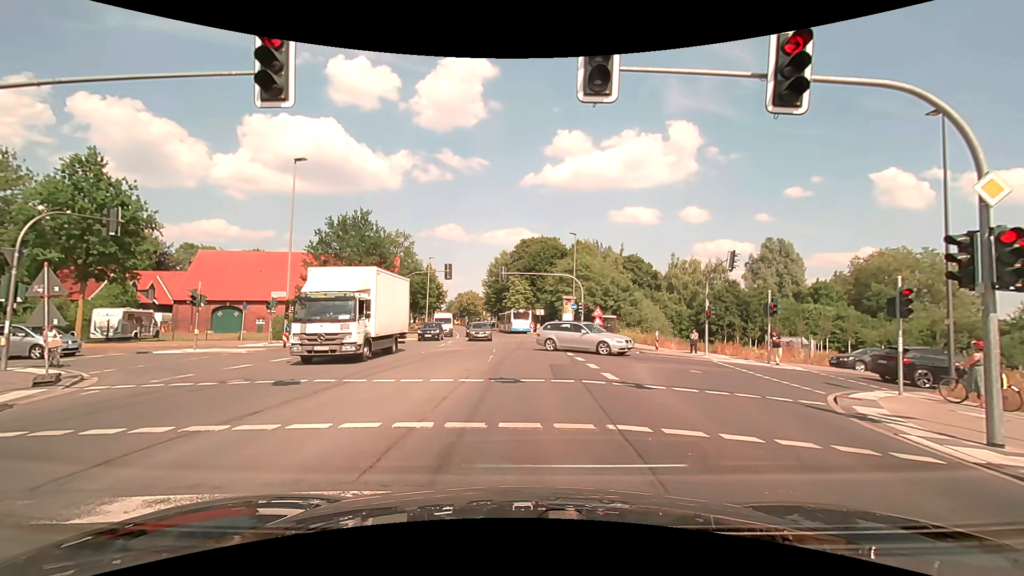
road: secondary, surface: asphalt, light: Day
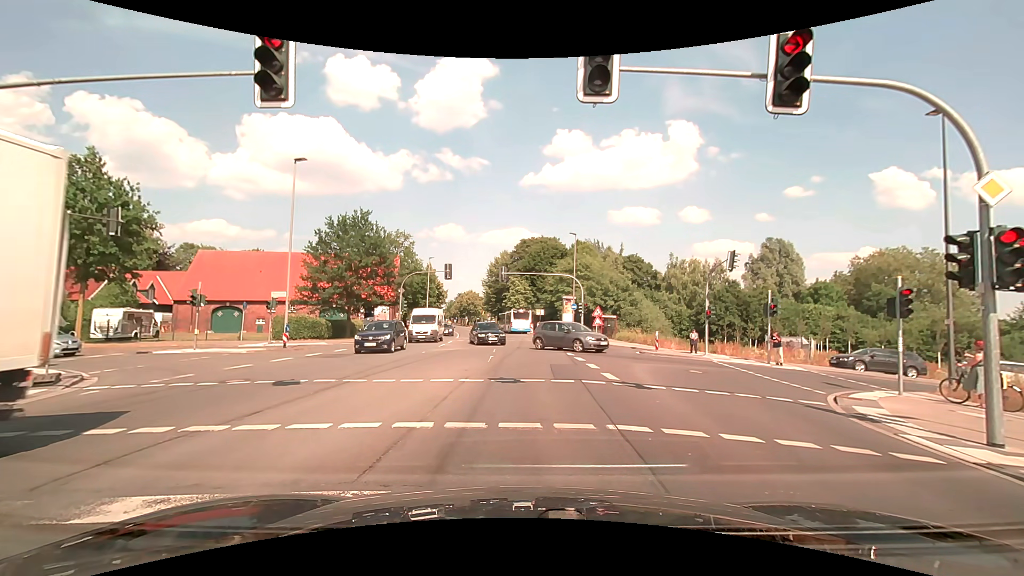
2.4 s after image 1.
(0.0, 0.0) m; 0°
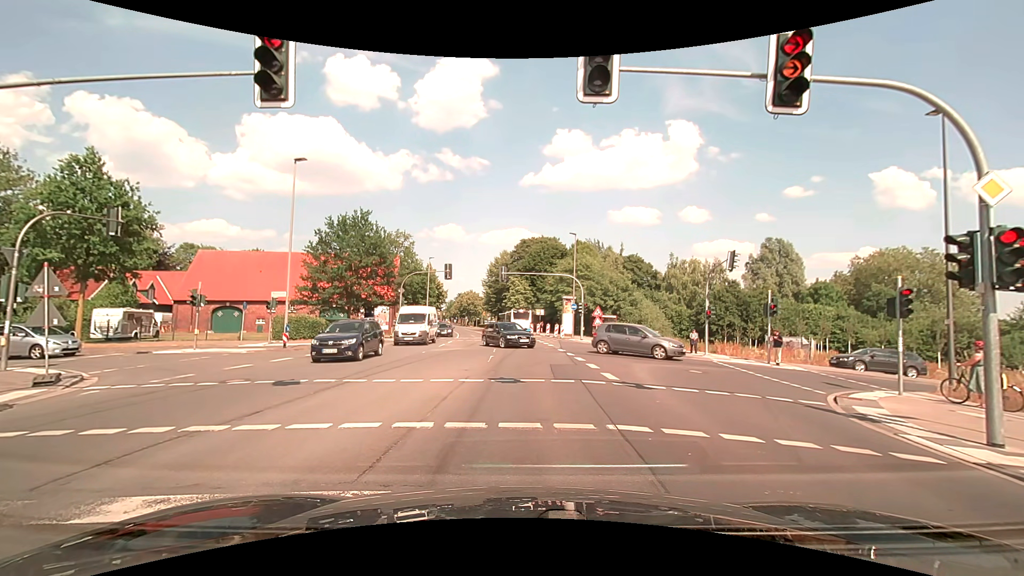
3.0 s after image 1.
(0.0, 0.0) m; 0°
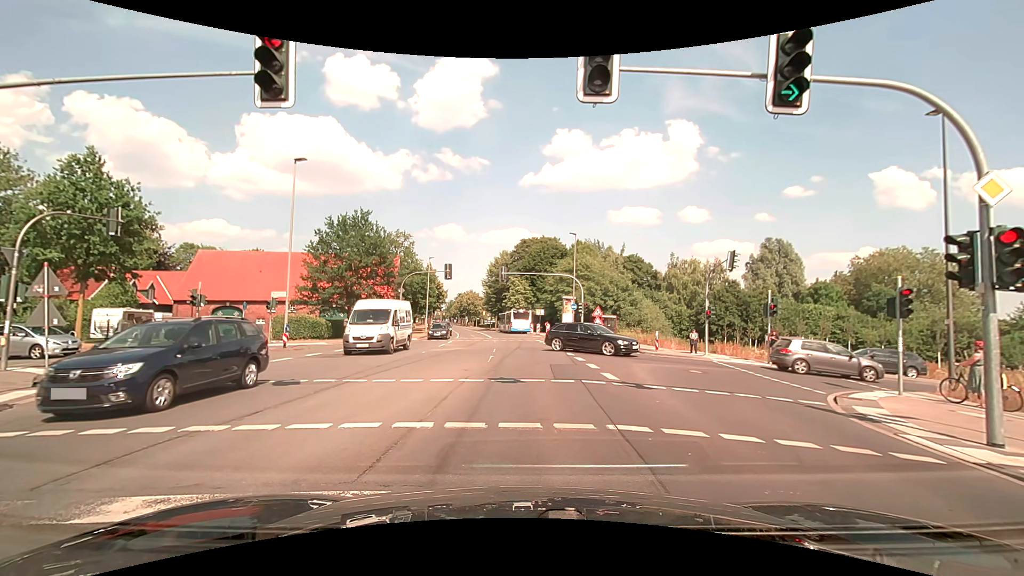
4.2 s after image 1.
(0.0, 0.0) m; 0°
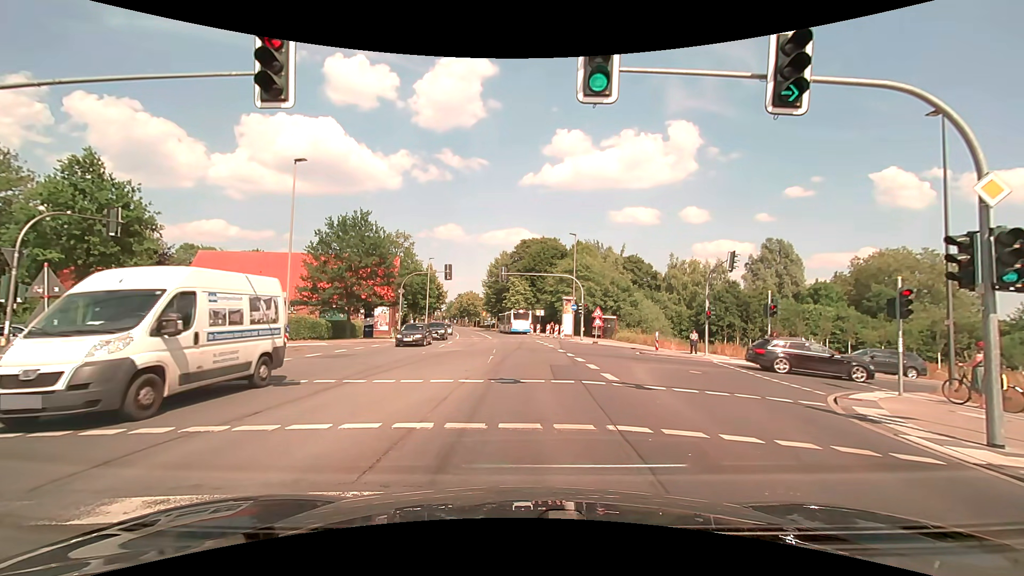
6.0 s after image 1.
(0.0, 0.0) m; 0°
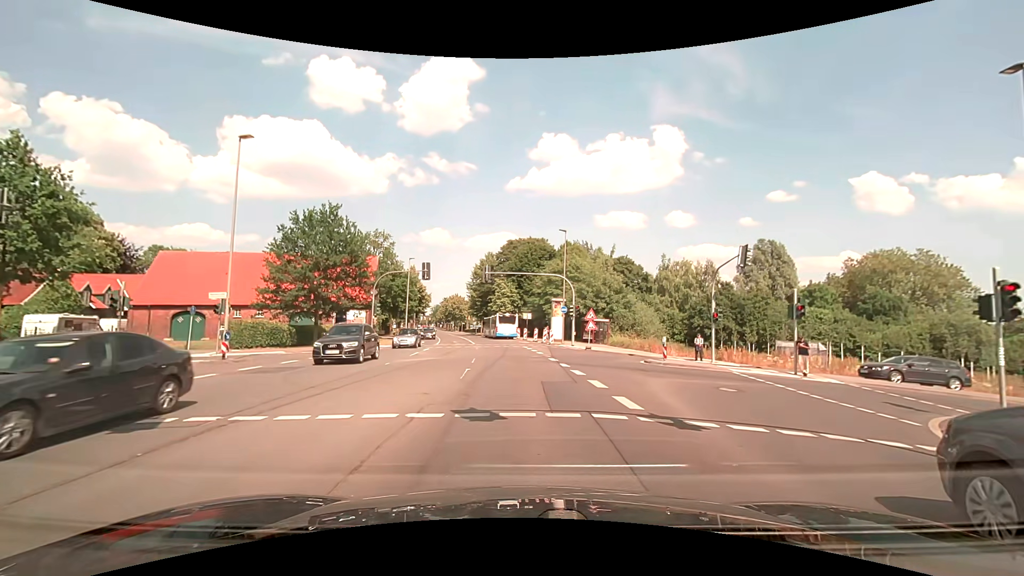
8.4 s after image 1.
(0.0, +4.3) m; +1°
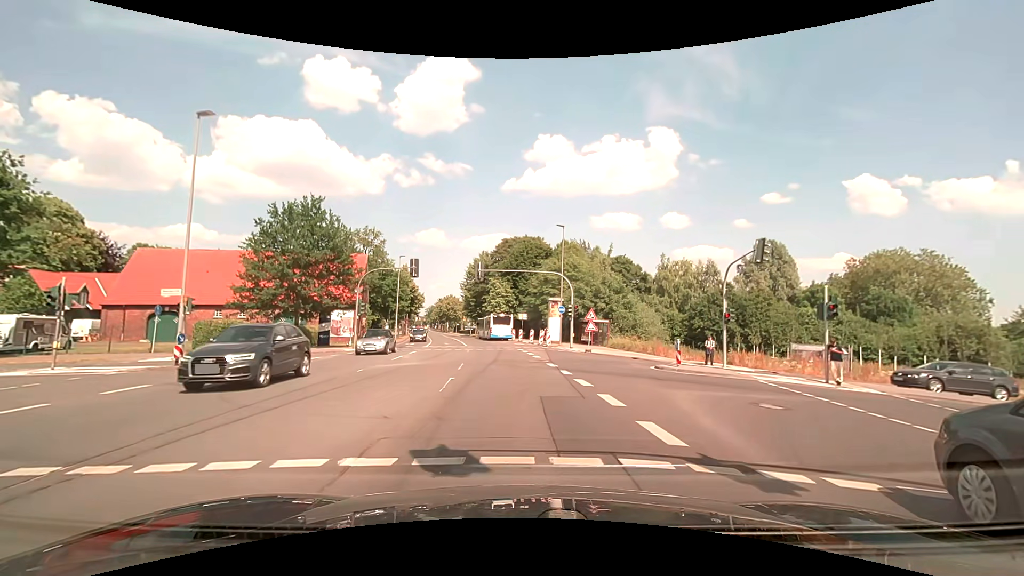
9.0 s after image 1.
(0.0, +2.7) m; +1°
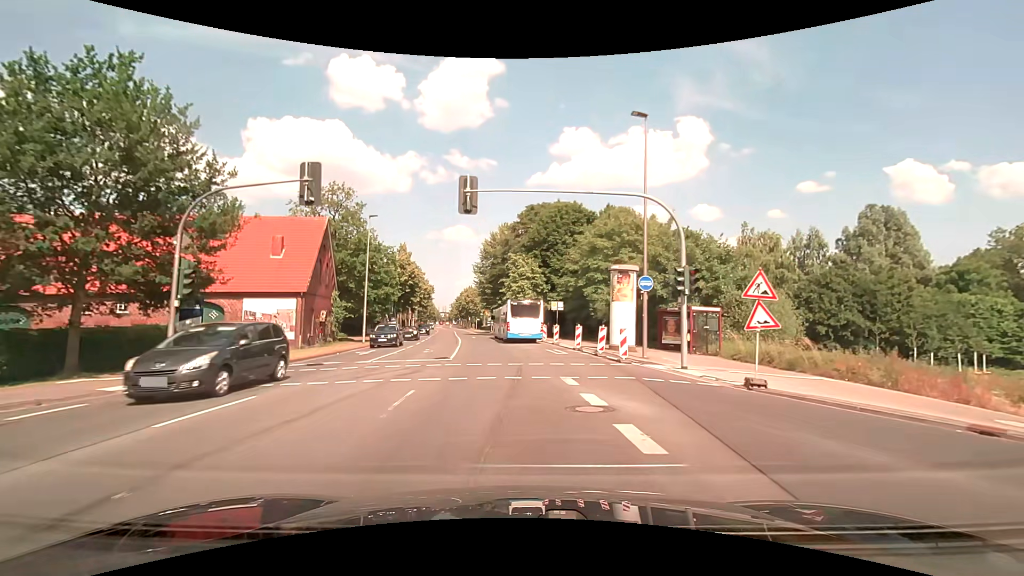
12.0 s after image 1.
(-0.9, +22.1) m; -4°
